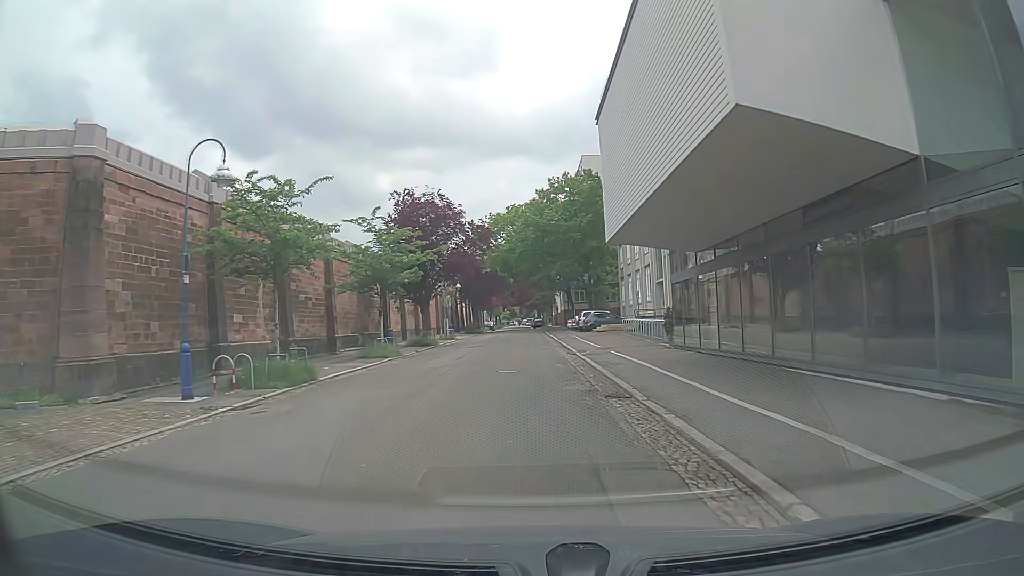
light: Day
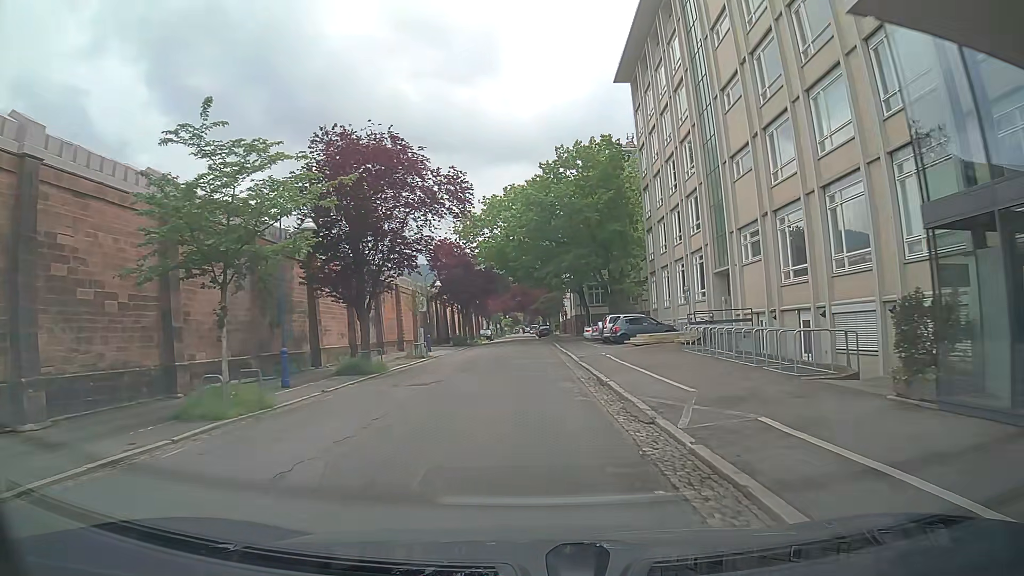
(+0.2, +16.2) m; +1°
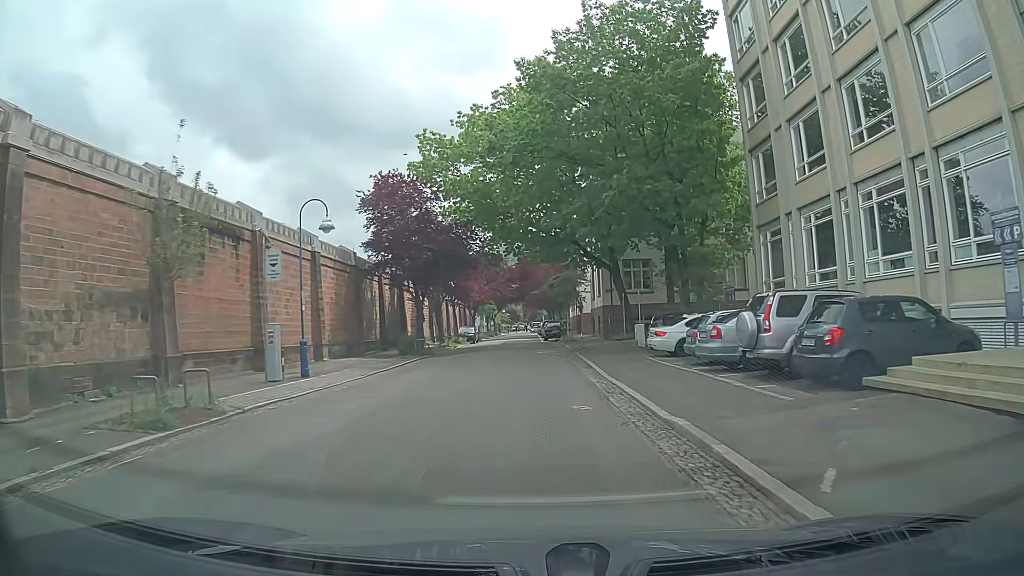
(-0.6, +26.9) m; -1°
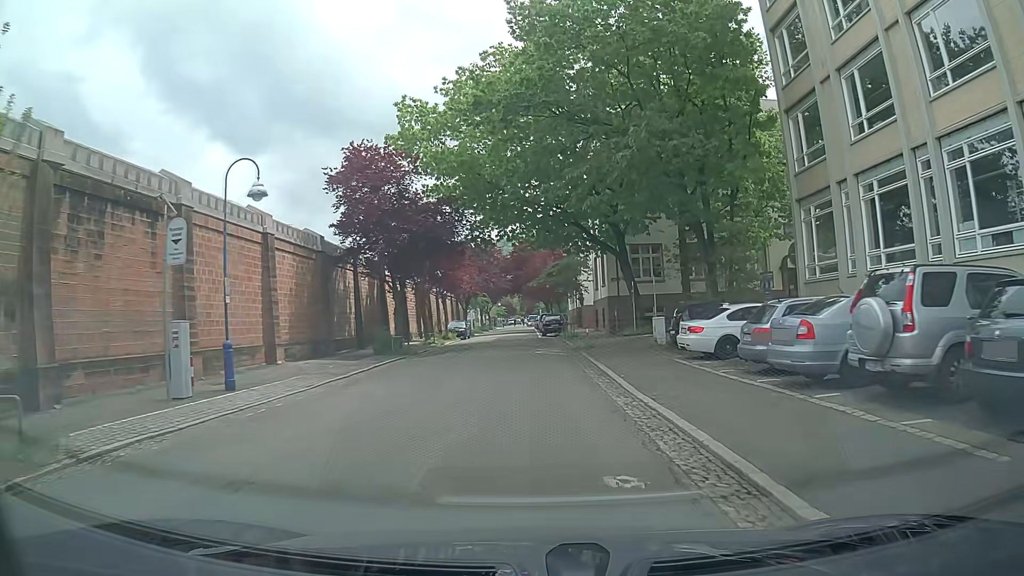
(+0.1, +5.3) m; 0°
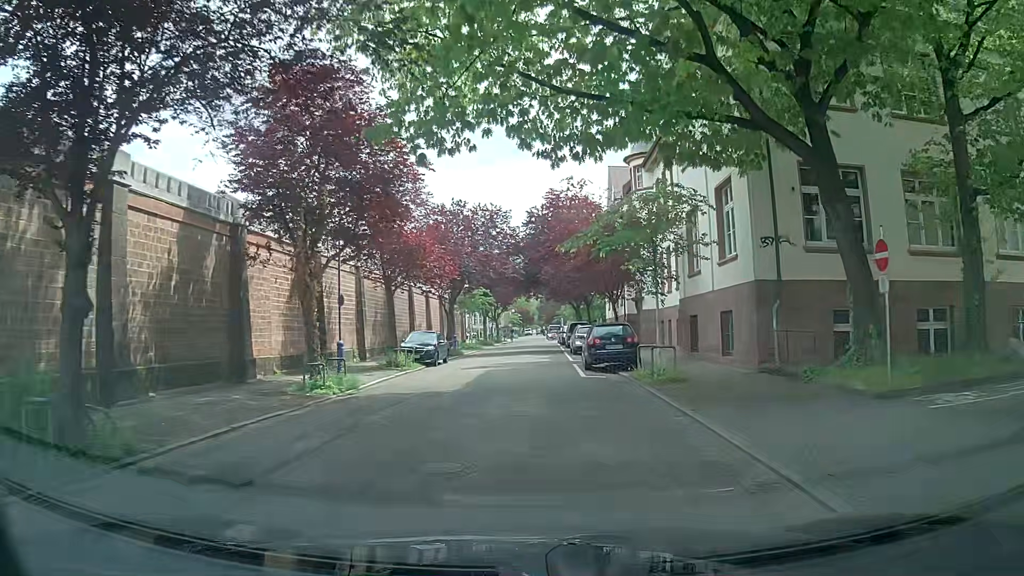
(+0.2, +25.2) m; +1°
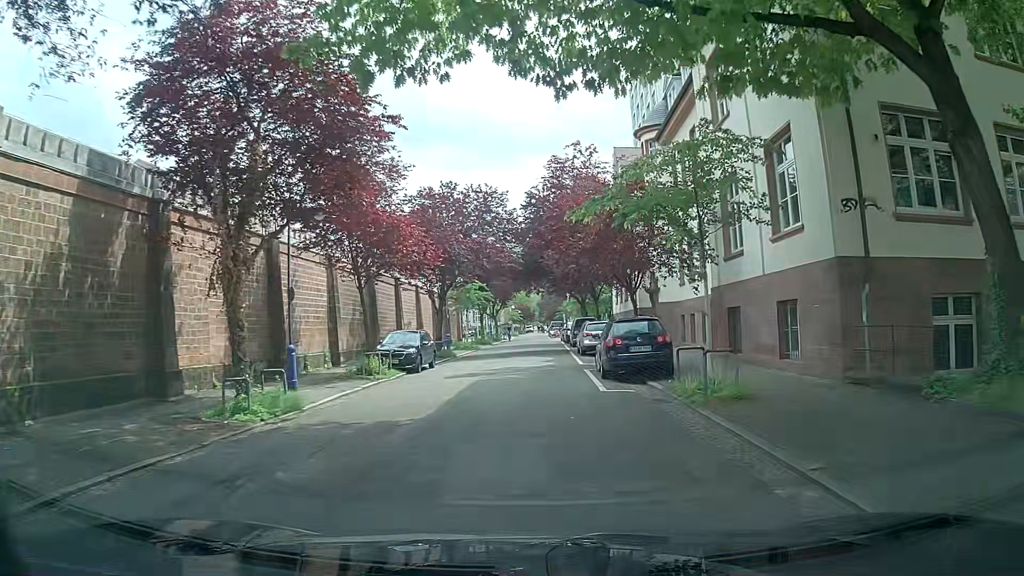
(-0.1, +4.8) m; -2°
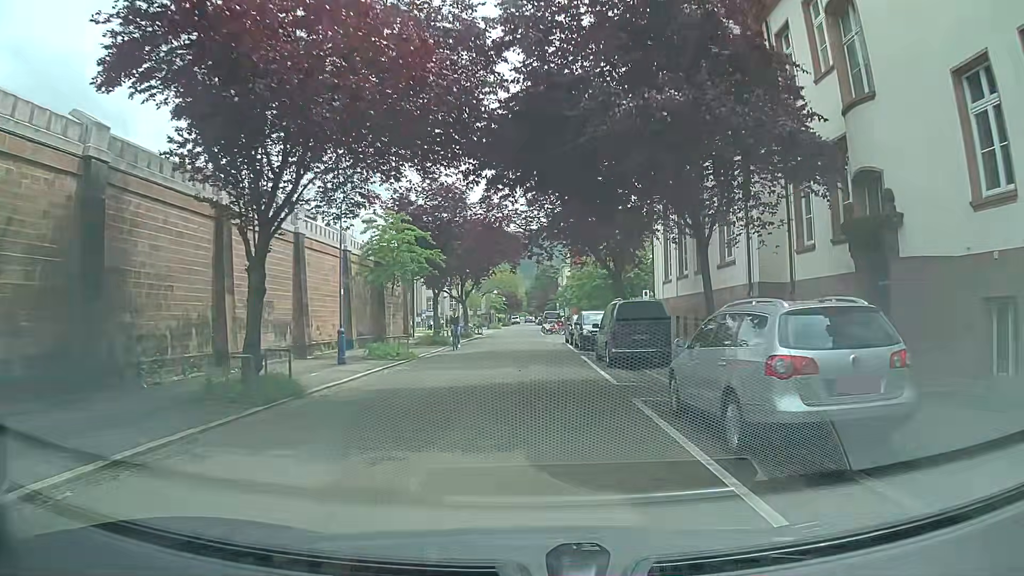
(-0.1, +23.7) m; +1°
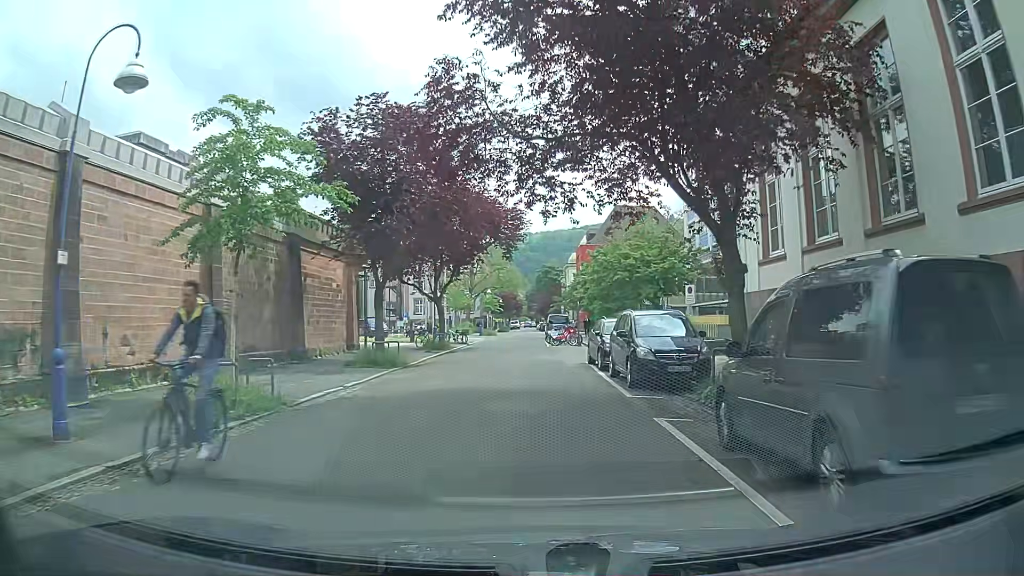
(-0.1, +14.1) m; -3°
